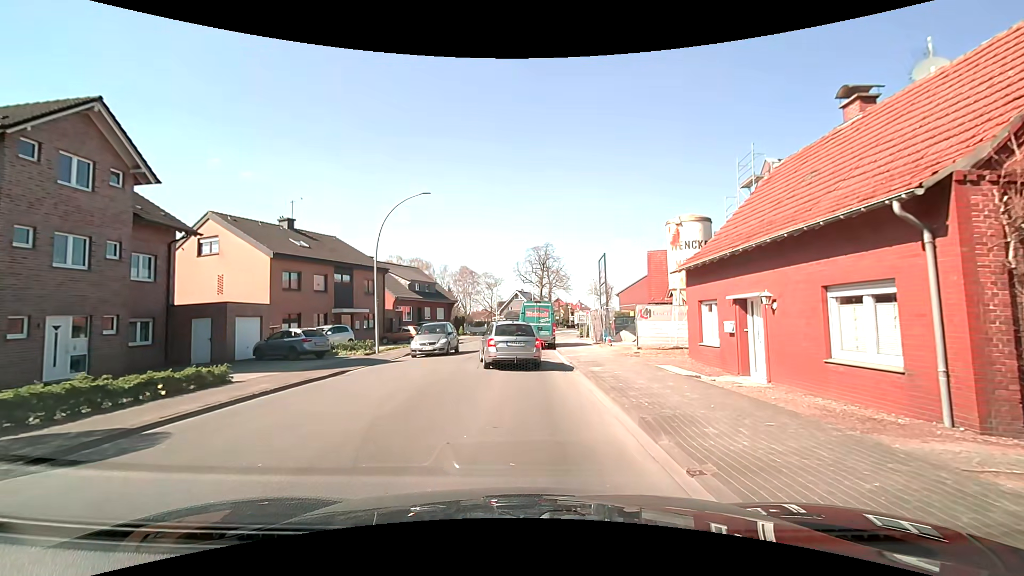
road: secondary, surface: asphalt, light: Day
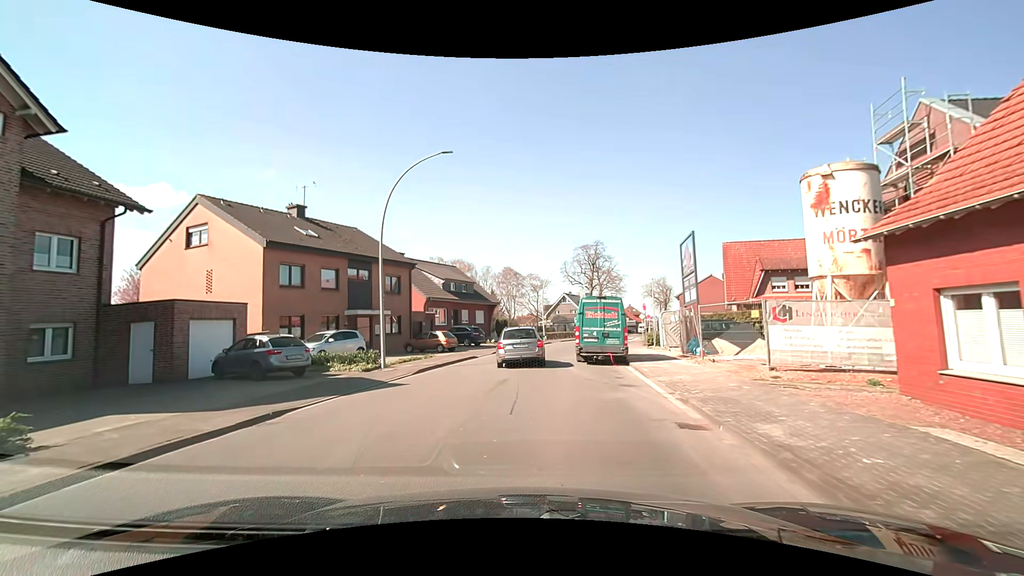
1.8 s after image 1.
(-0.2, +7.9) m; -5°
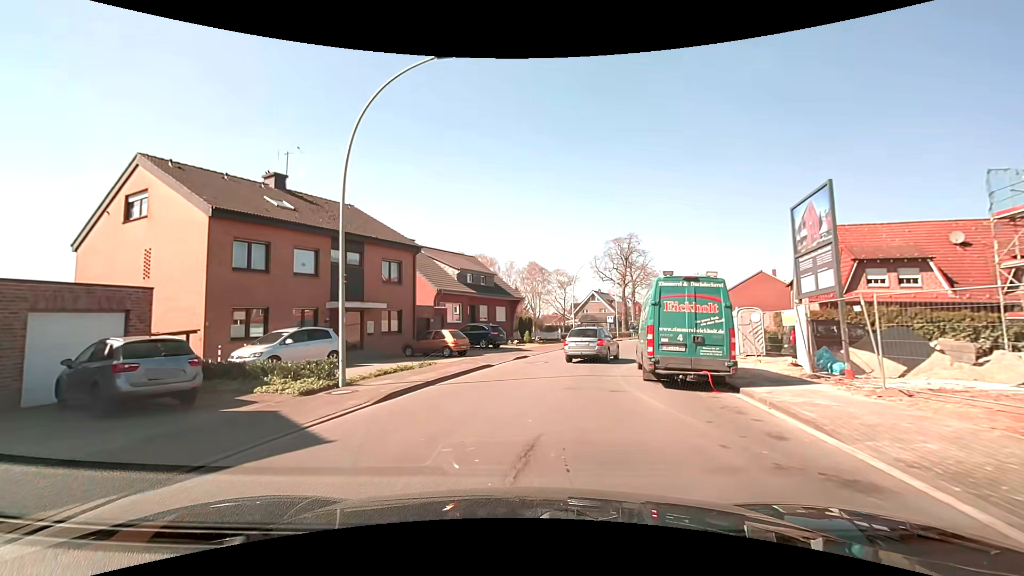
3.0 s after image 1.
(-0.3, +7.6) m; -4°
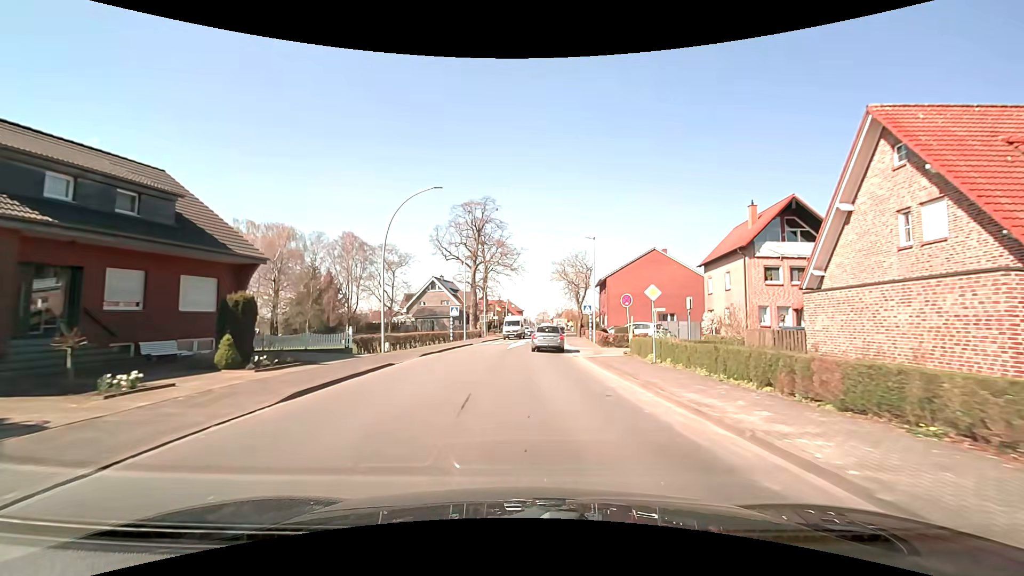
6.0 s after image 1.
(+4.1, +26.6) m; +18°
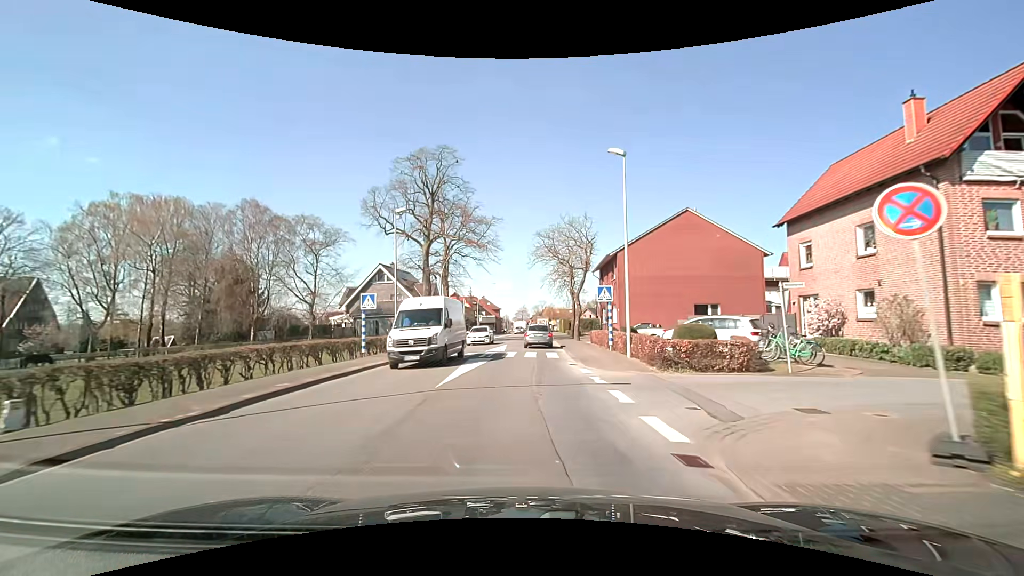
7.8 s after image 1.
(+0.4, +19.0) m; +2°
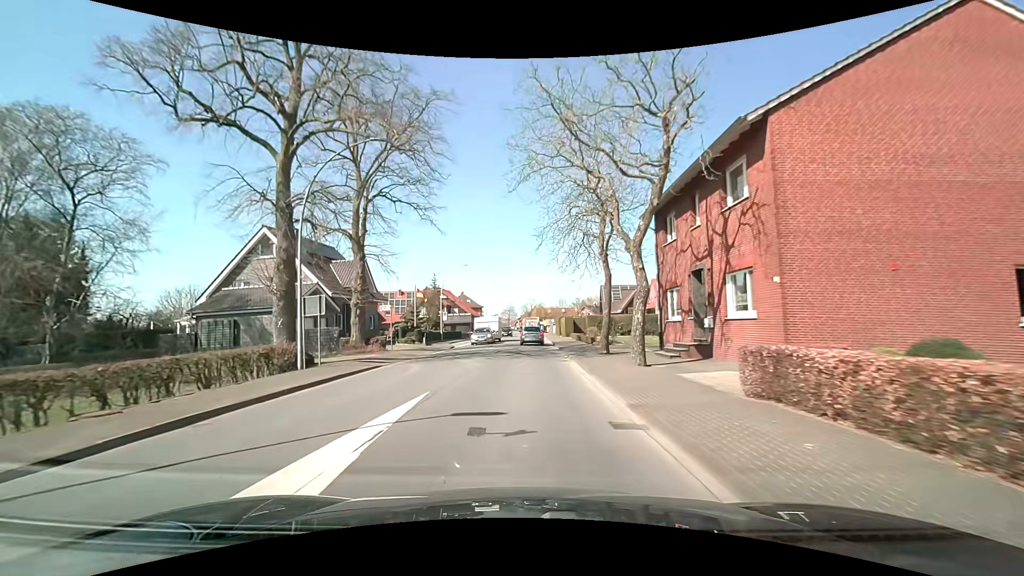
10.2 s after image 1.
(+0.5, +26.2) m; +1°
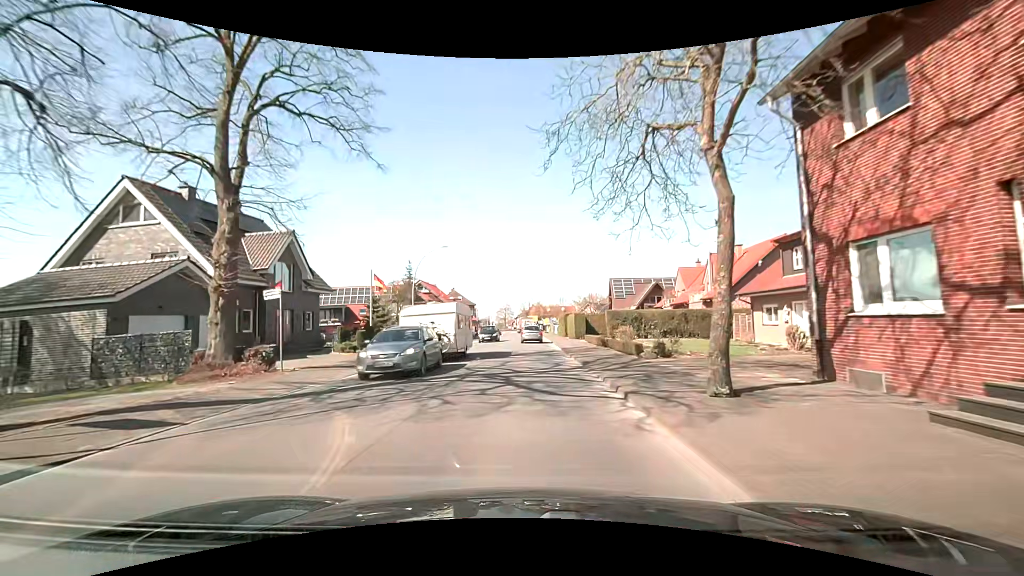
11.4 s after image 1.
(+0.1, +13.5) m; 0°
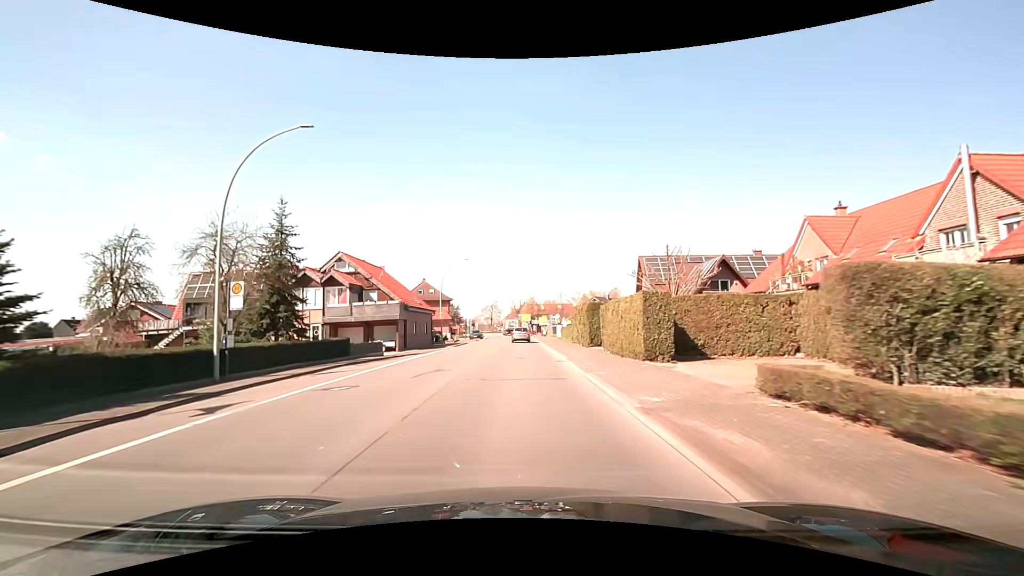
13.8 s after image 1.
(+0.3, +27.6) m; +1°
(0, +10) (0, +20) (0, +30) (0, +40) (0, +50) (0, +60) (0, +70) (-1, +80) (-1, +90) (-2, +100) m
